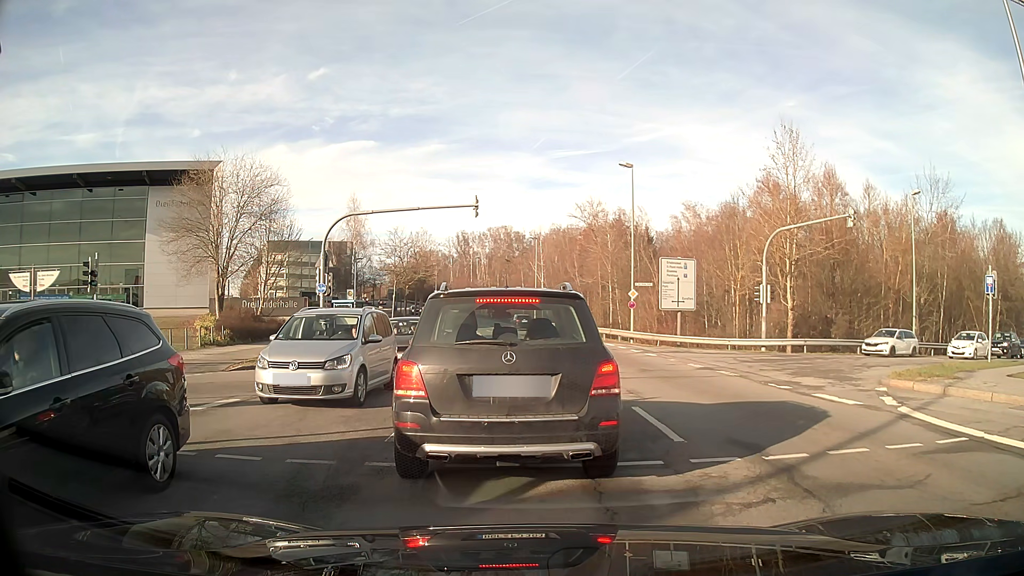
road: secondary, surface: asphalt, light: Day
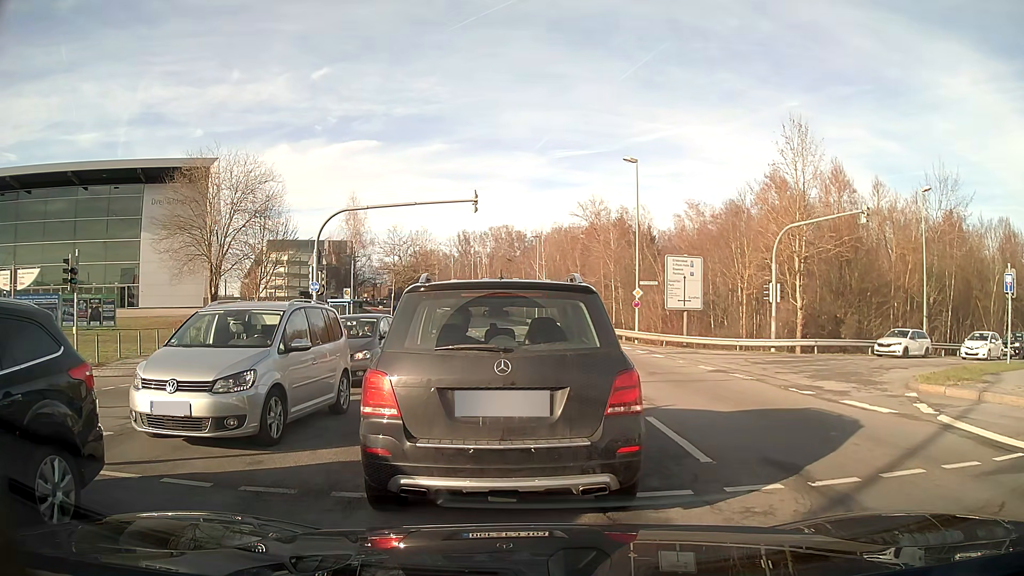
(0.0, +1.1) m; 0°
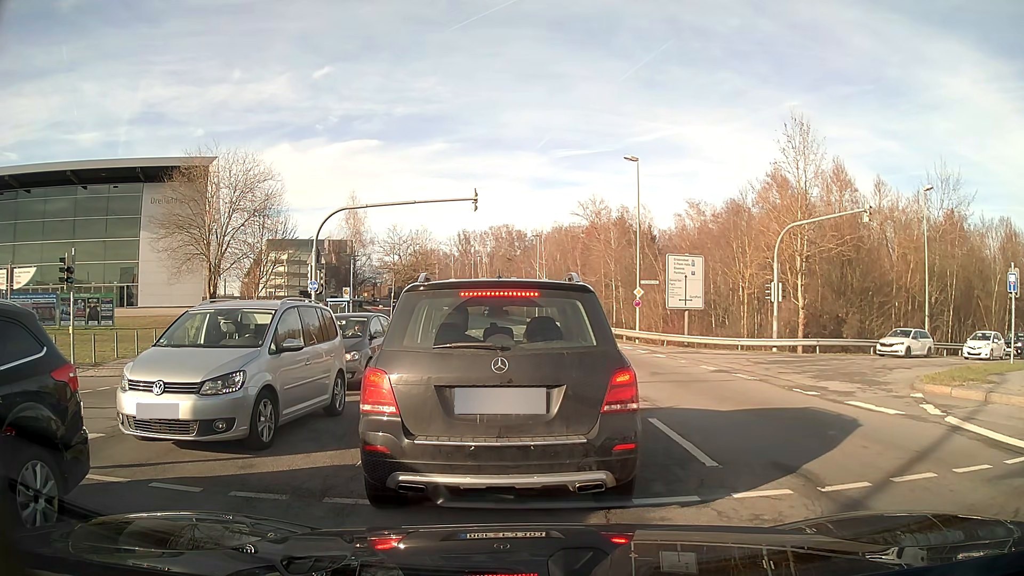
(0.0, +0.3) m; 0°
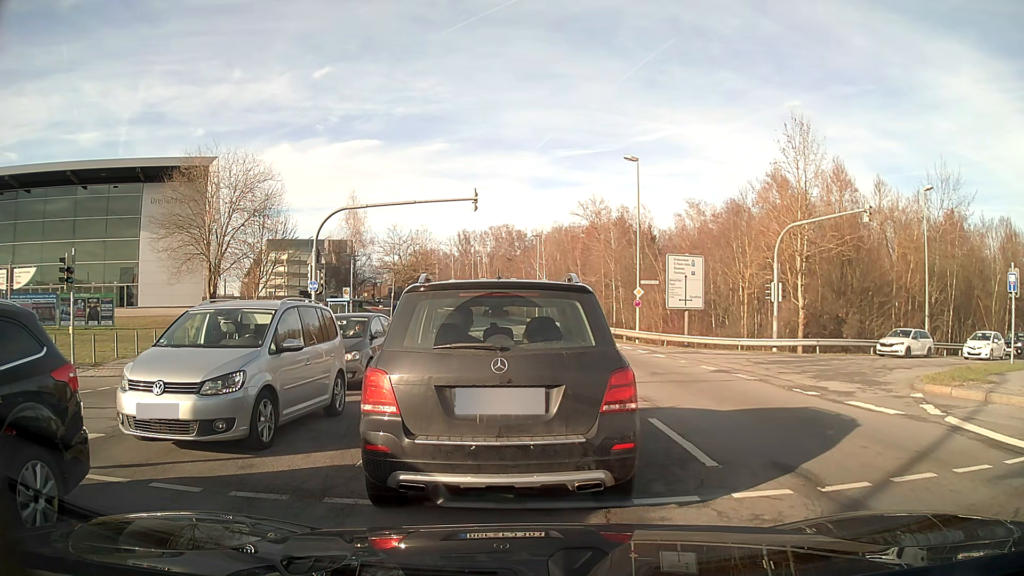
(0.0, 0.0) m; 0°
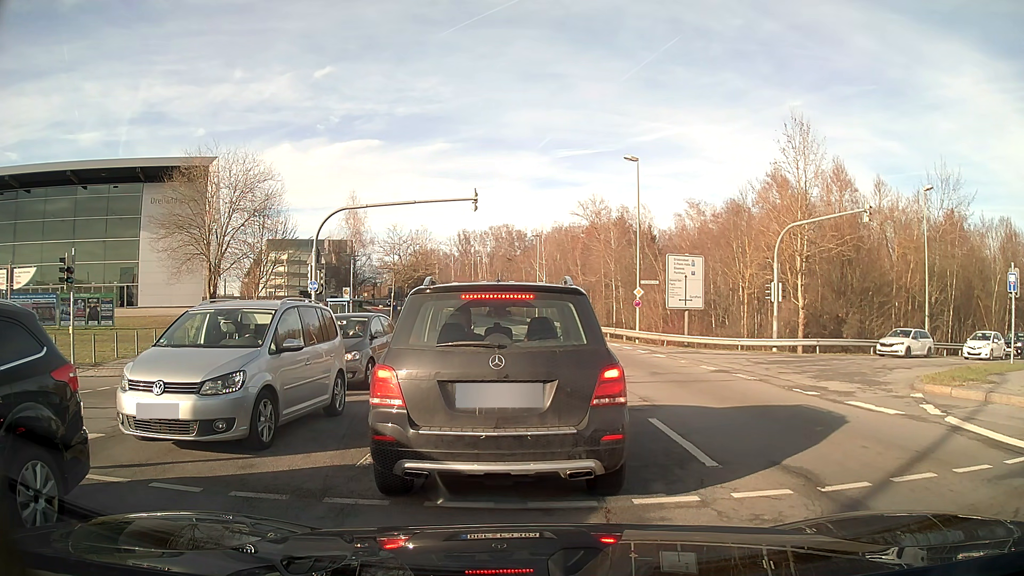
(0.0, 0.0) m; 0°
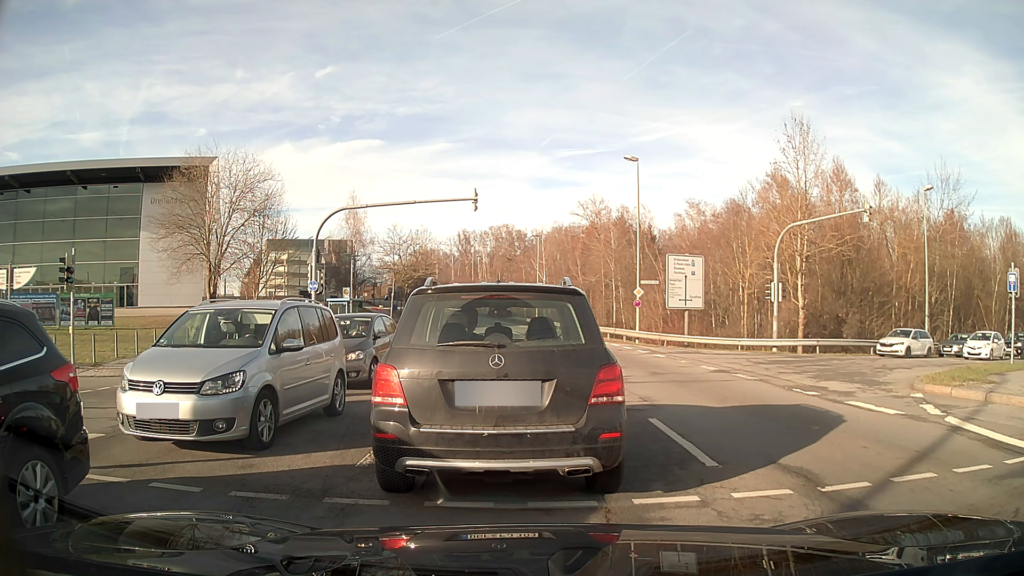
(0.0, 0.0) m; 0°
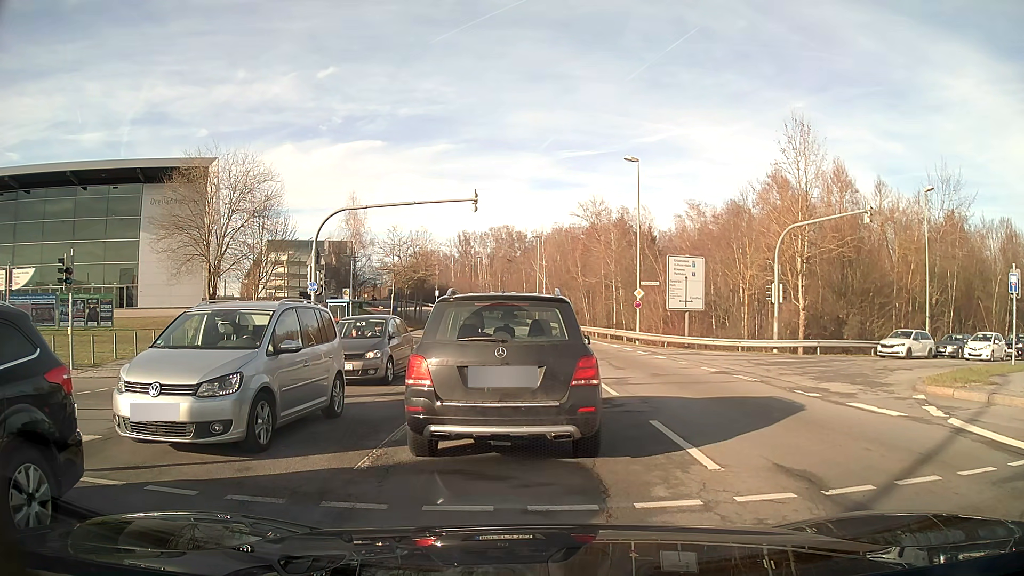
(0.0, 0.0) m; 0°
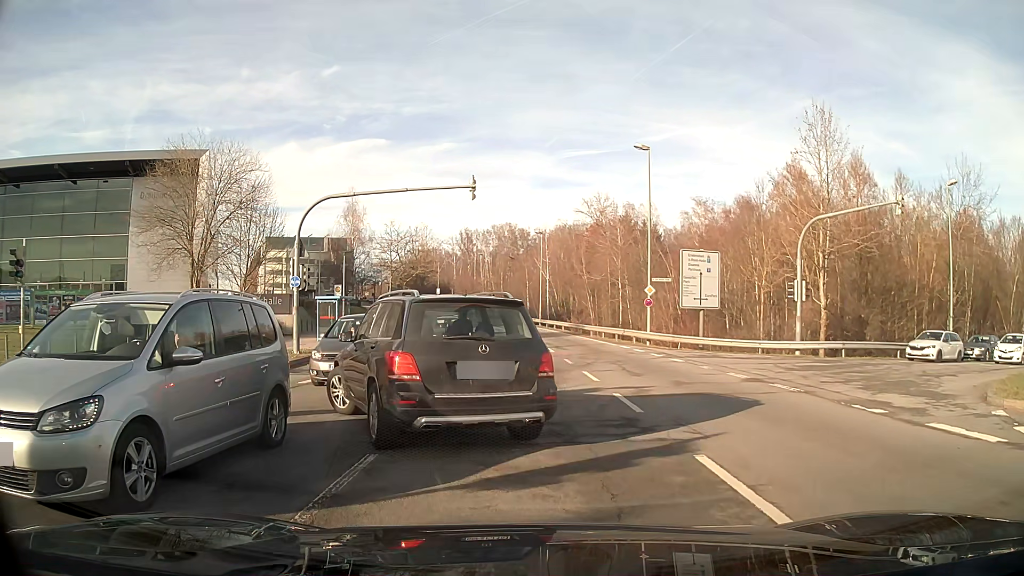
(0.0, +2.5) m; 0°
